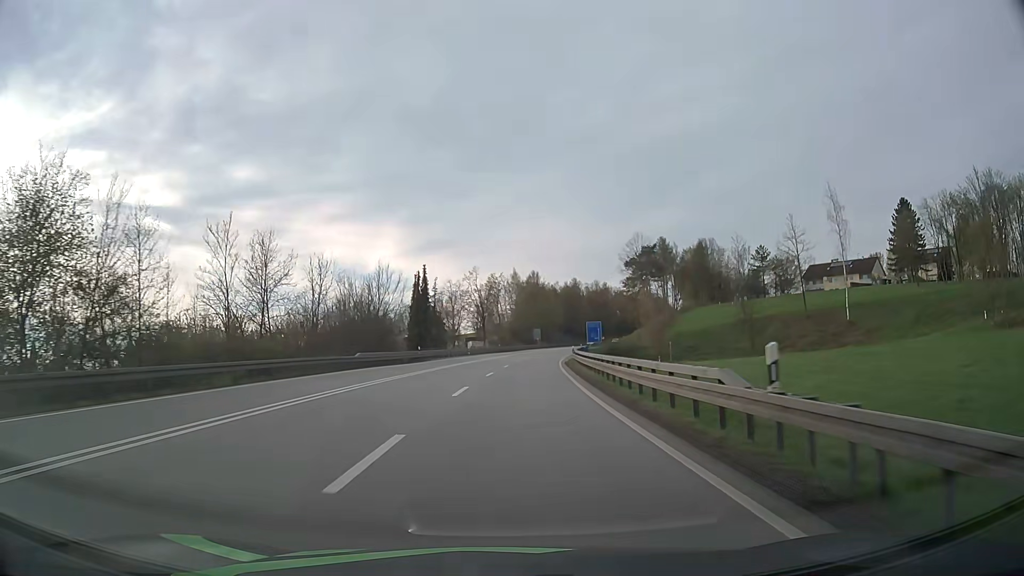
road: primary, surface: asphalt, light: Day
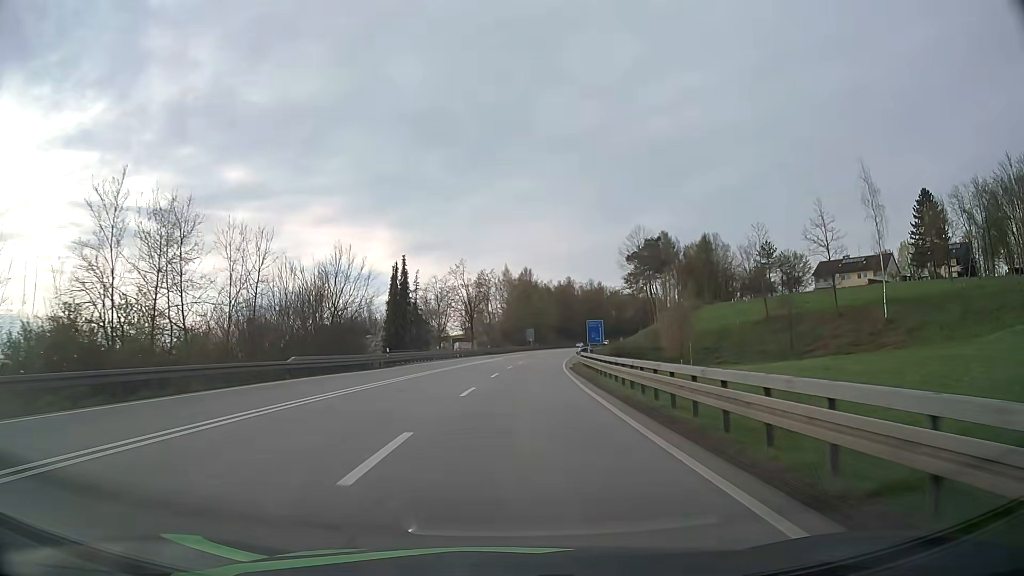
(+0.1, +11.6) m; 0°
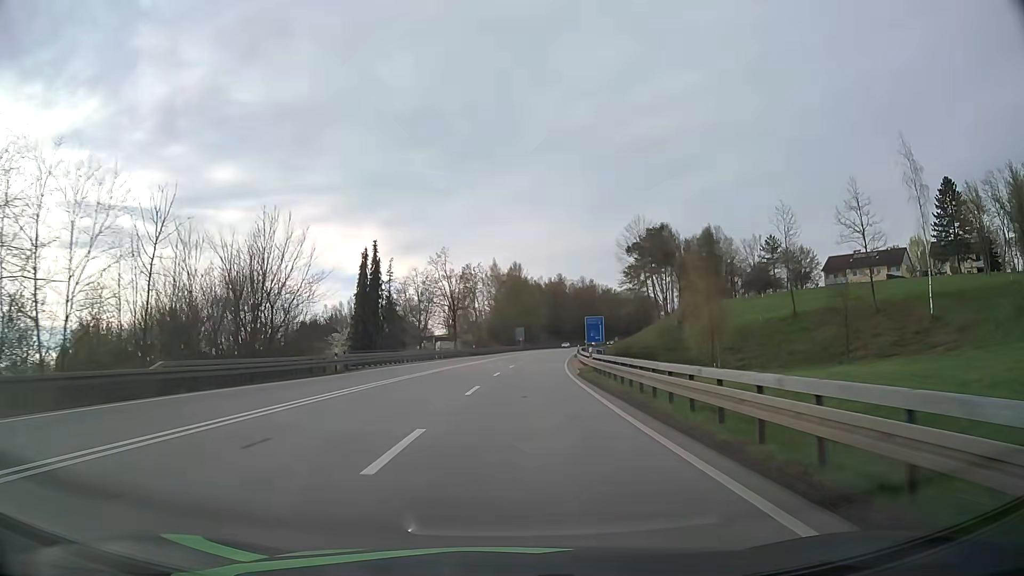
(+0.1, +11.6) m; +1°
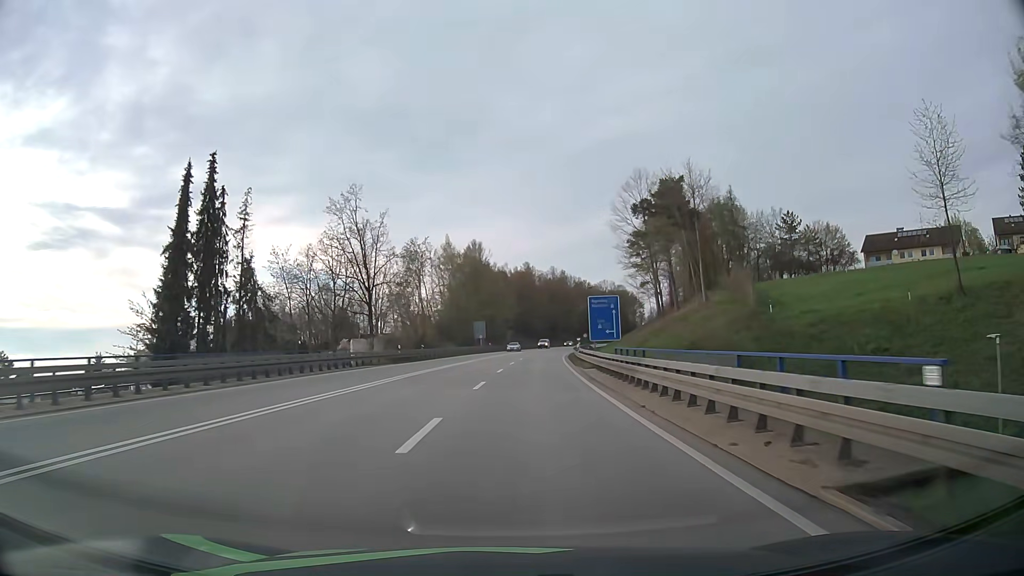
(+1.0, +34.9) m; +3°
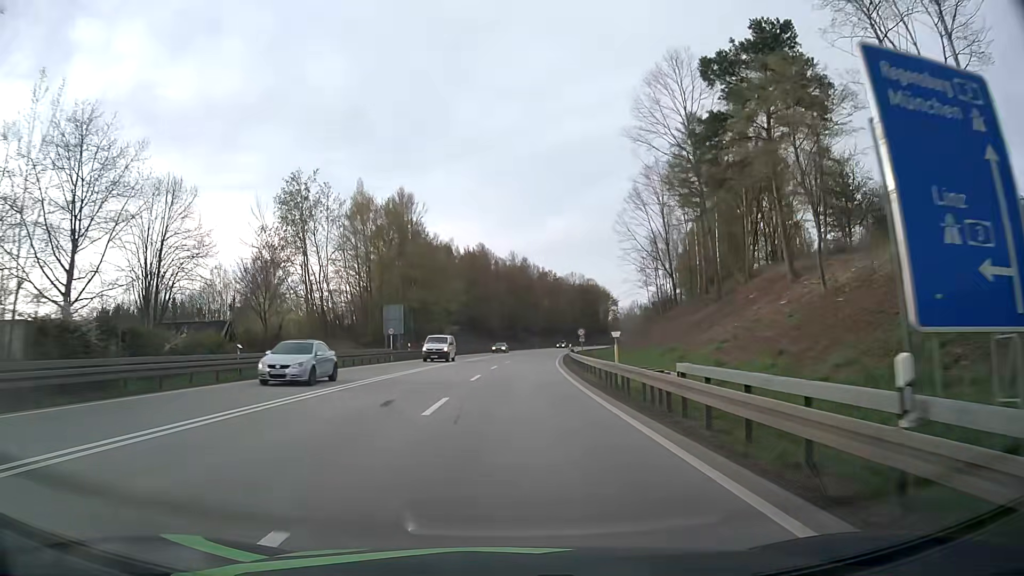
(+1.9, +43.7) m; +4°
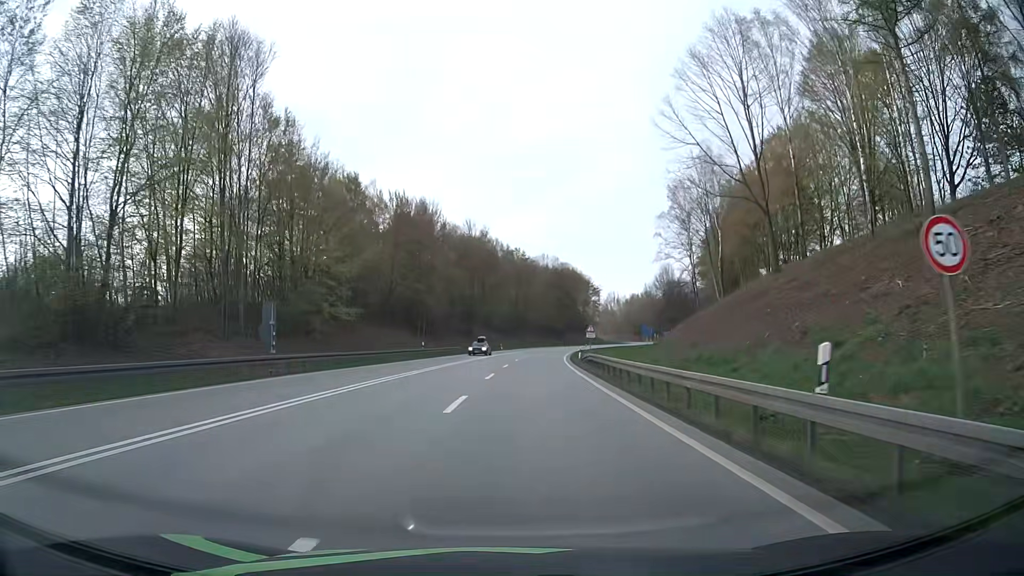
(+1.3, +48.0) m; +3°
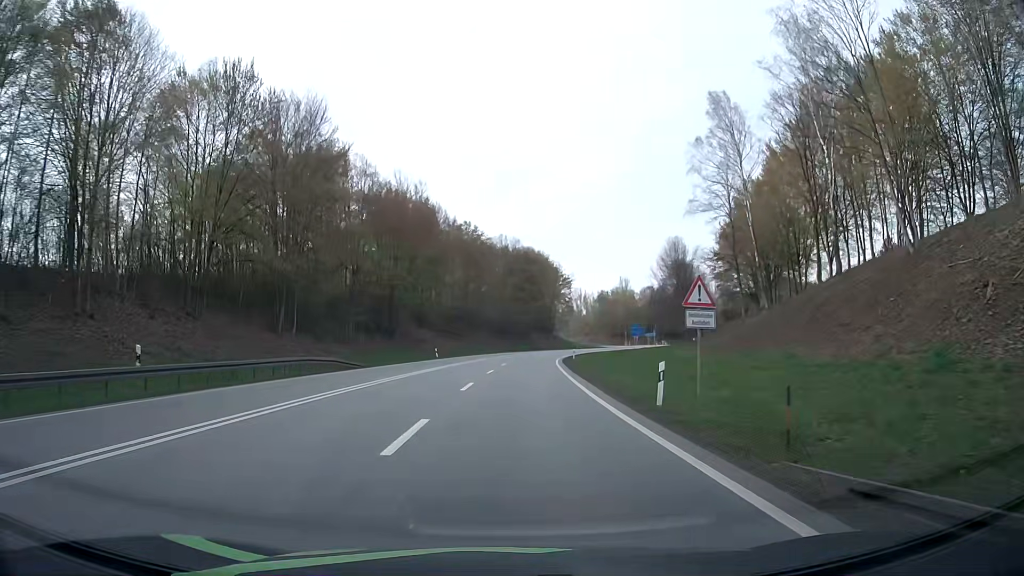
(+1.4, +40.4) m; +4°
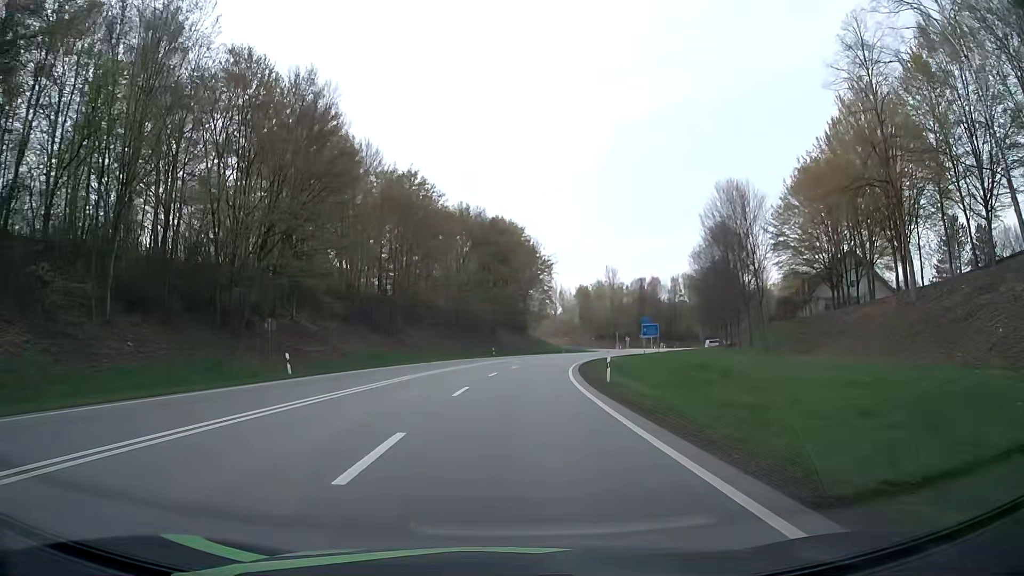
(+0.9, +38.0) m; +3°
(0, +10) (0, +20) (+1, +30) (+1, +40) (+3, +50) (+4, +60) (+6, +70) (+8, +79) (+11, +89) (+15, +98) m
